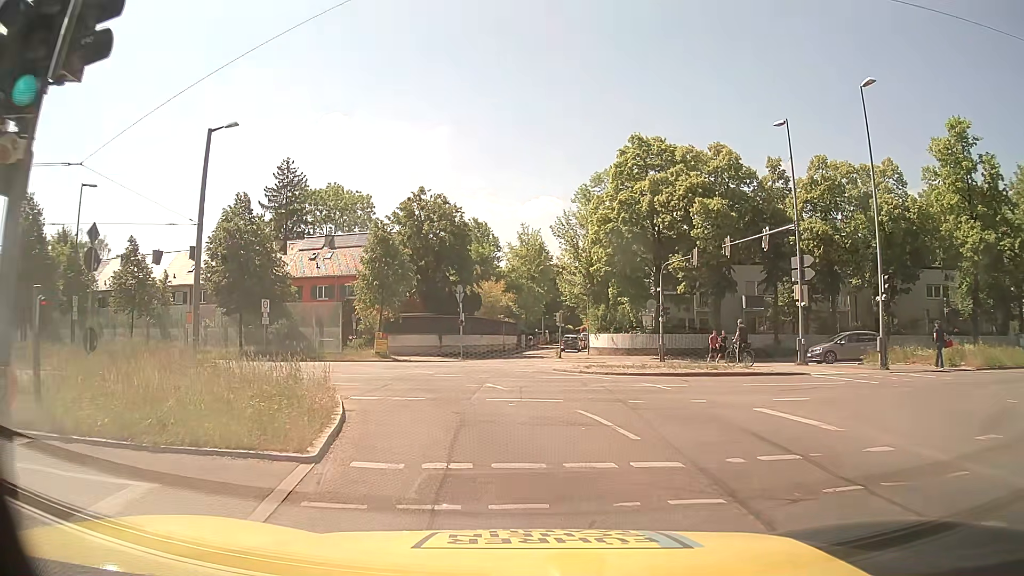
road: secondary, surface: asphalt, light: Day
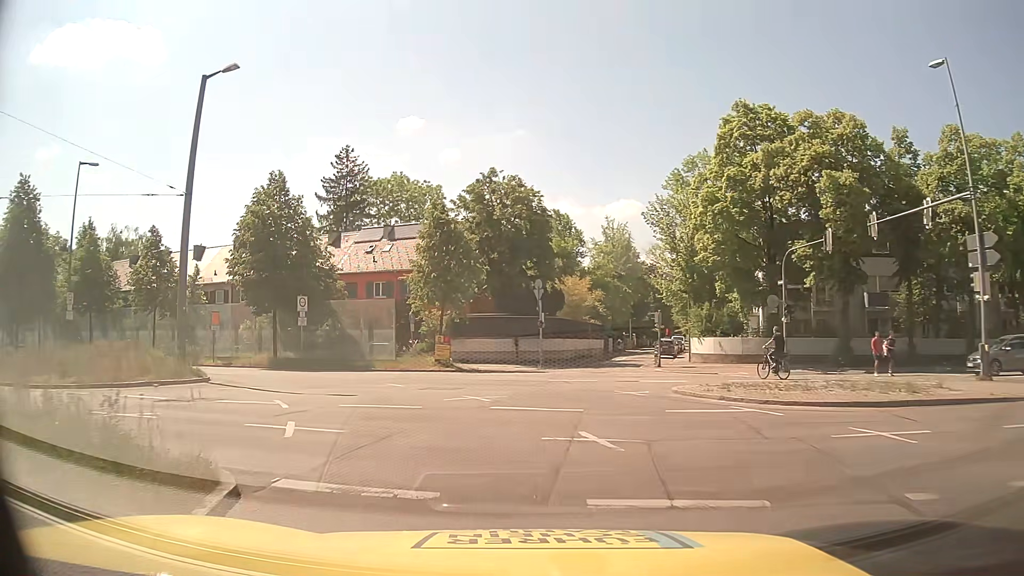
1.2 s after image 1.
(-0.5, +8.2) m; -9°
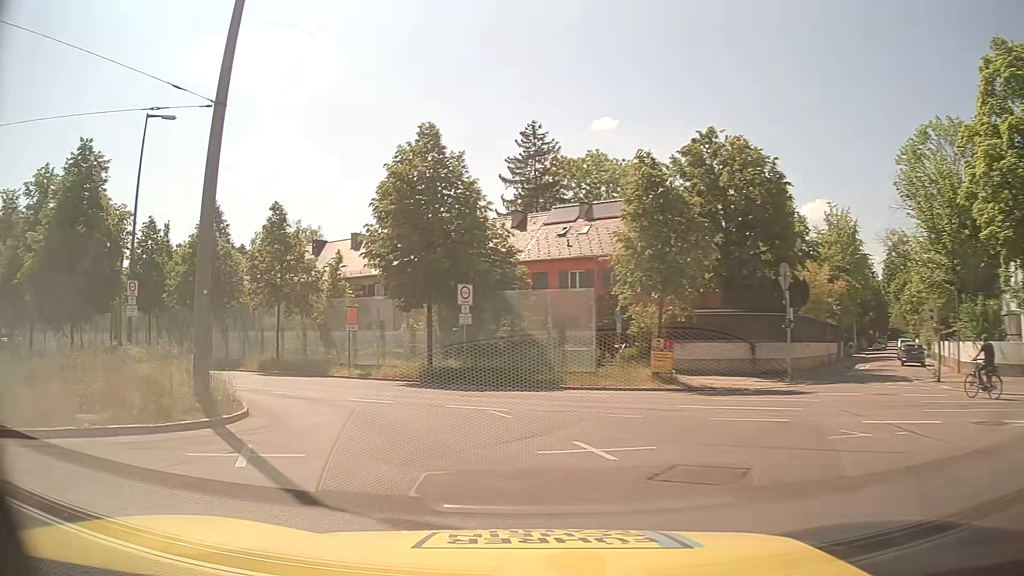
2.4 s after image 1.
(-1.1, +10.6) m; -15°
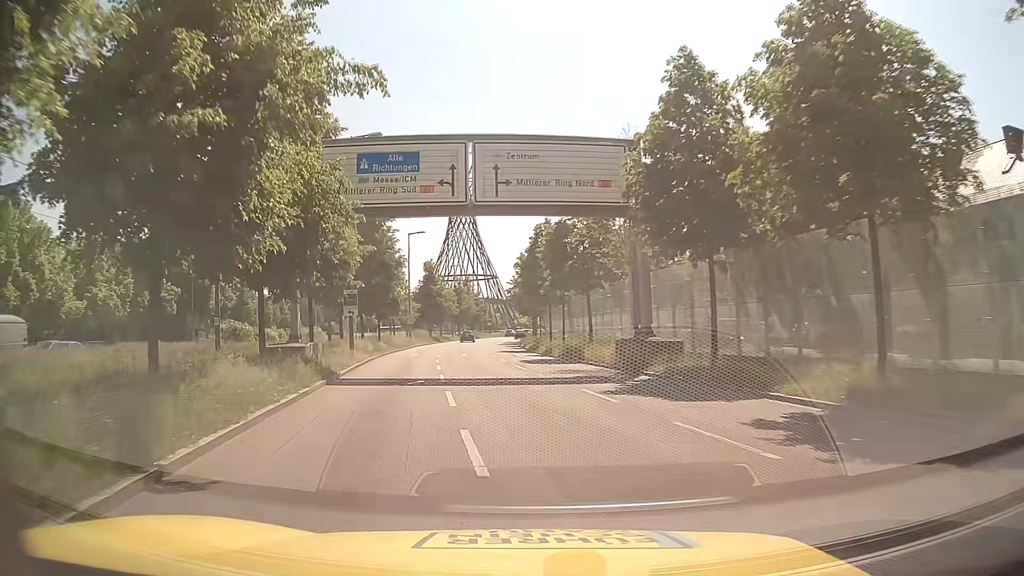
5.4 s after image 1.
(-13.7, +26.5) m; -52°
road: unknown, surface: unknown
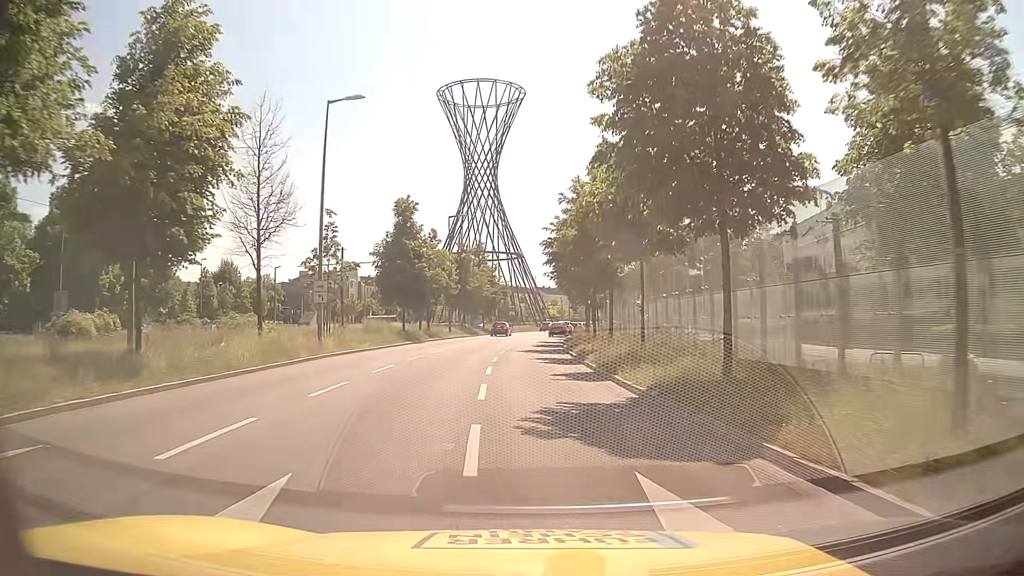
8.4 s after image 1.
(-2.2, +36.4) m; -2°
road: primary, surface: asphalt
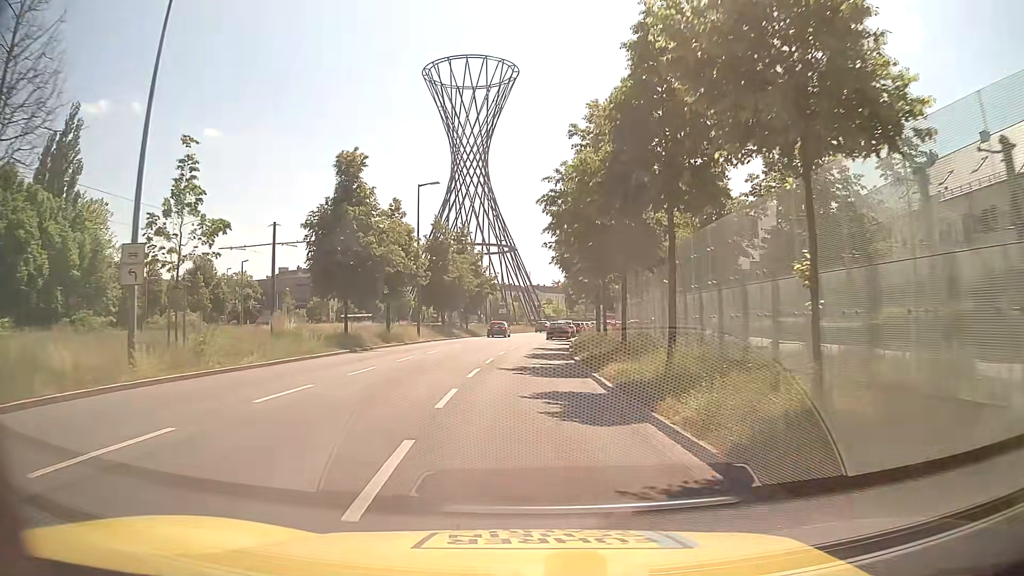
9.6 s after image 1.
(0.0, +13.3) m; -1°
